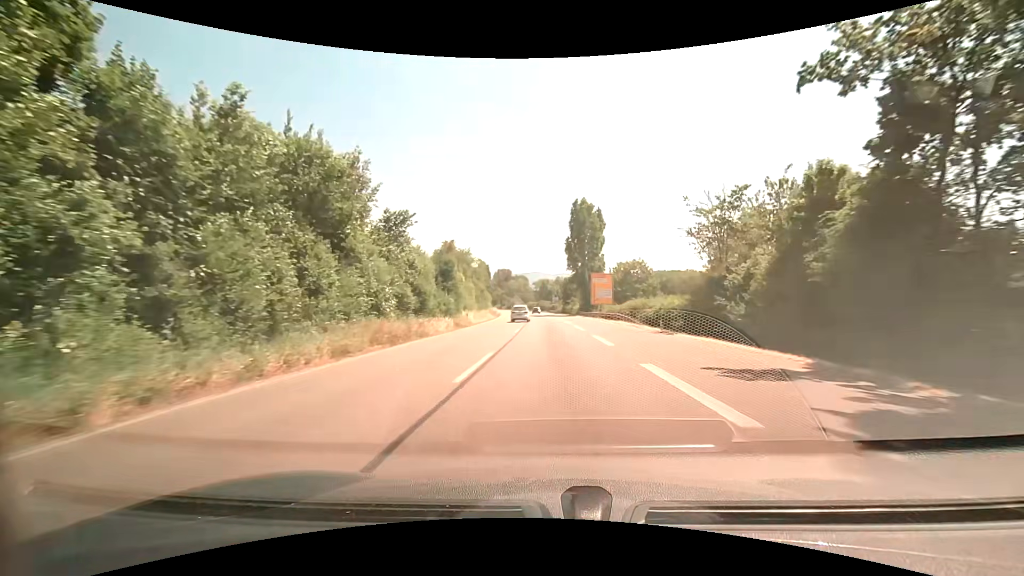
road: secondary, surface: asphalt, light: Day
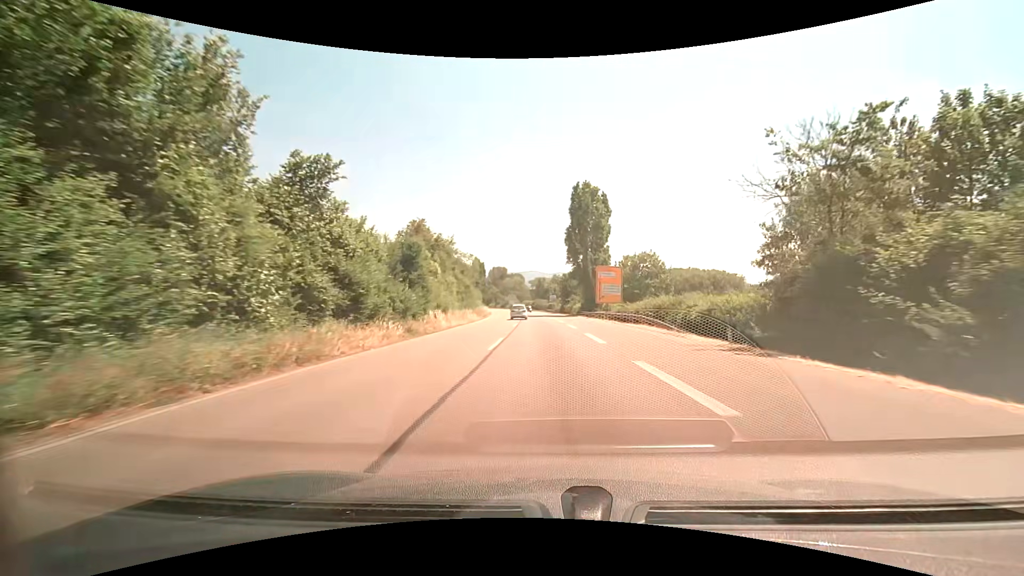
(0.0, +11.4) m; 0°
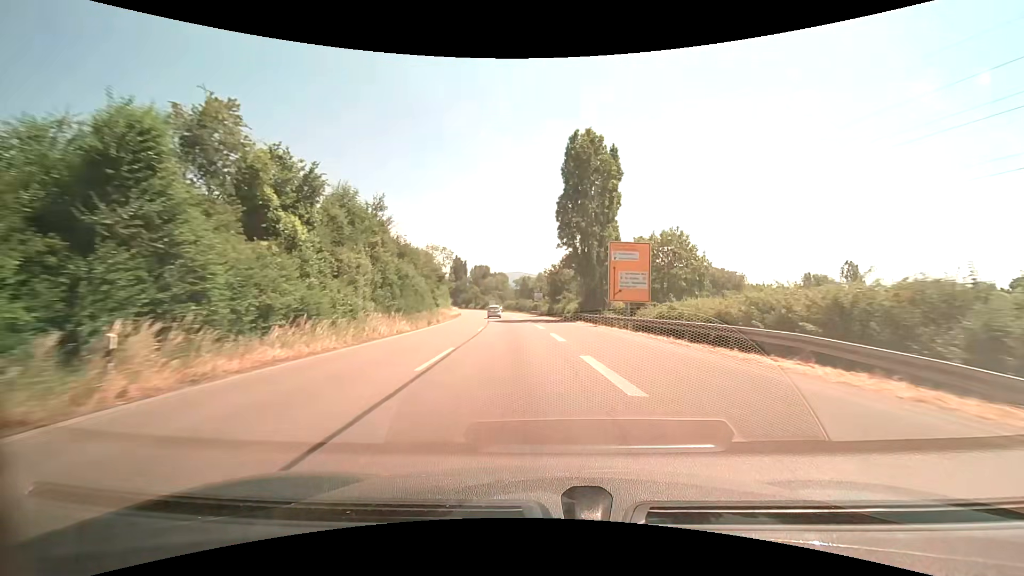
(+0.4, +23.0) m; +2°
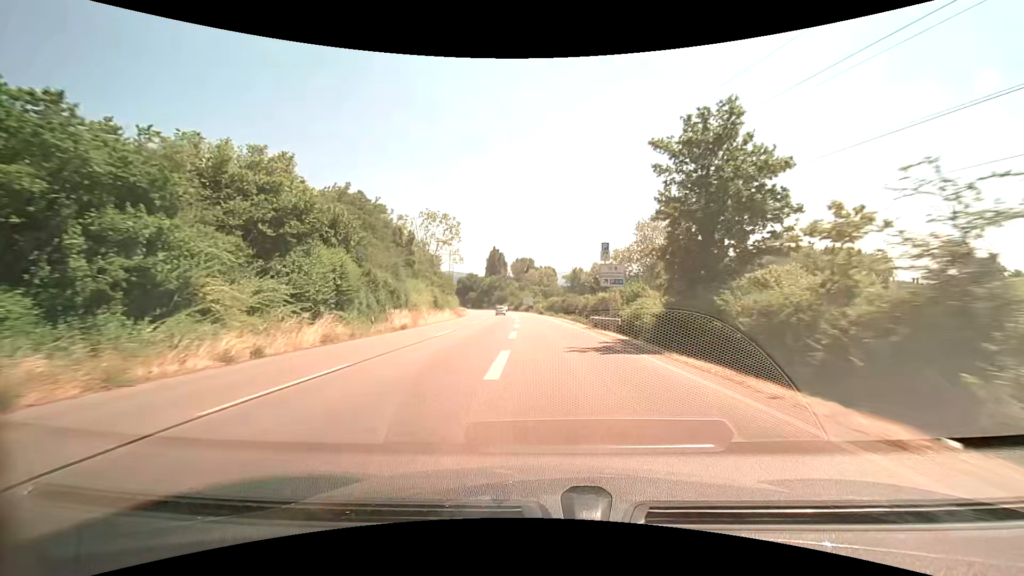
(-1.4, +58.3) m; -5°
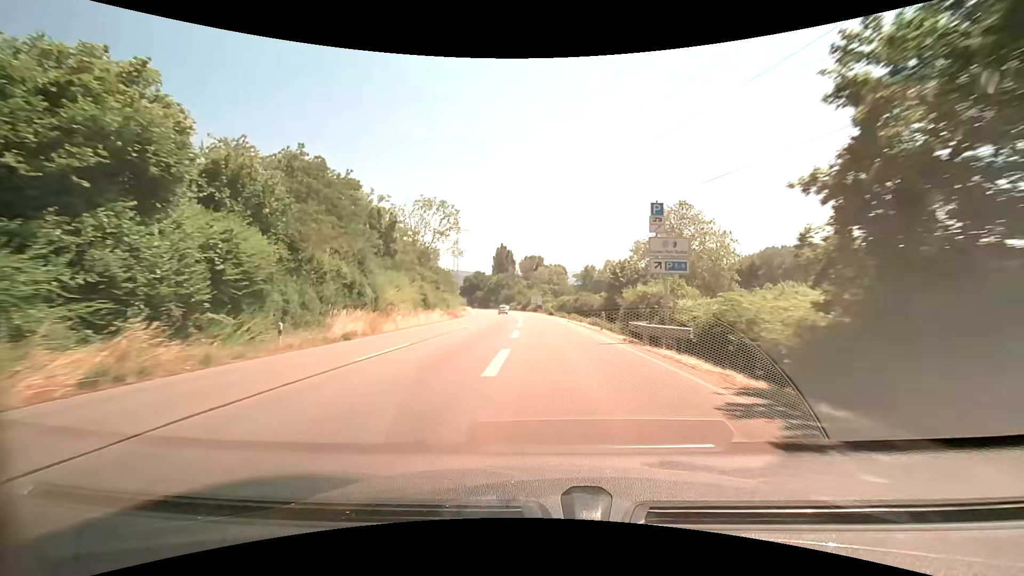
(-0.2, +11.7) m; -1°
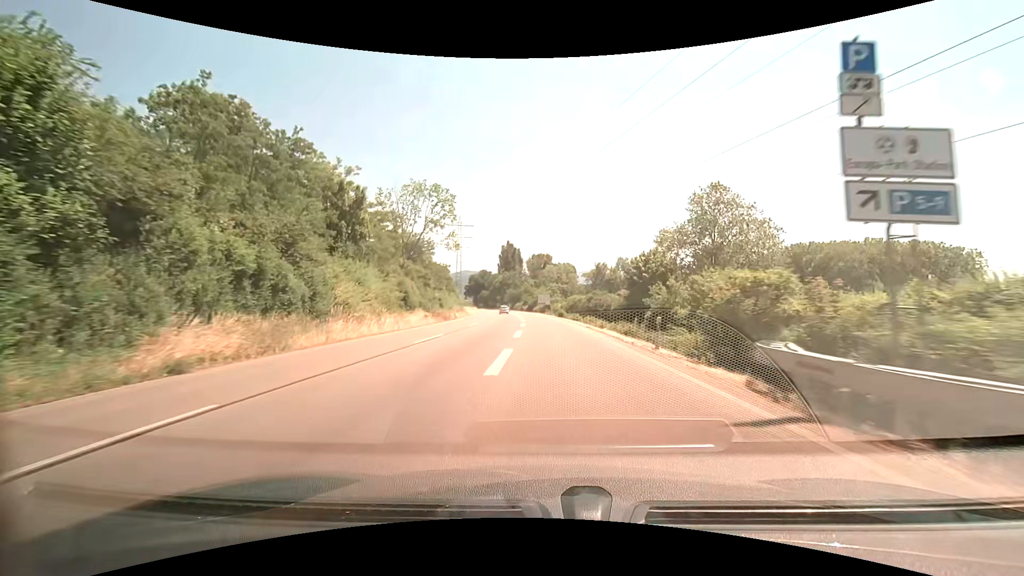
(-0.1, +11.8) m; -1°
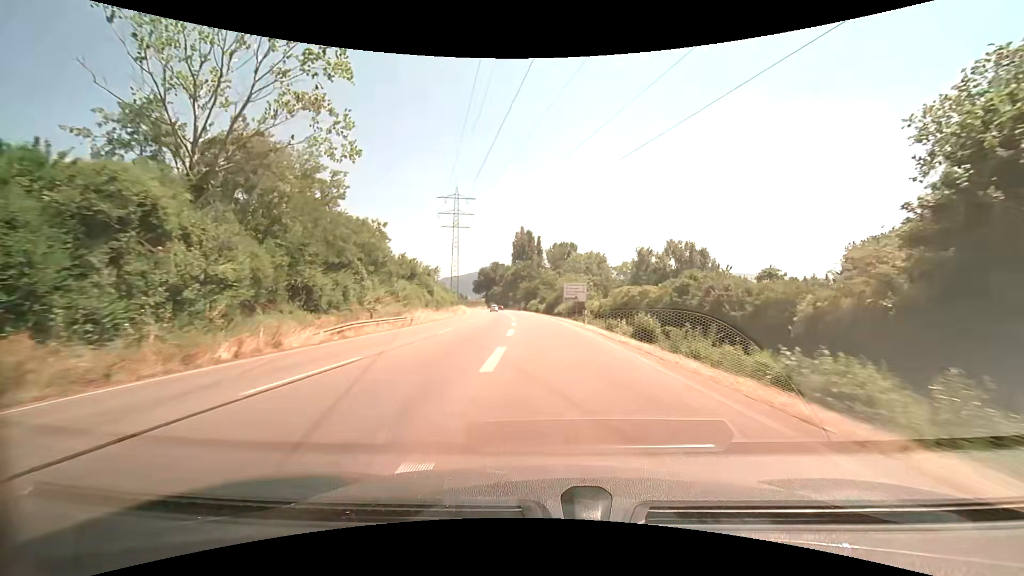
(-1.0, +47.6) m; -3°
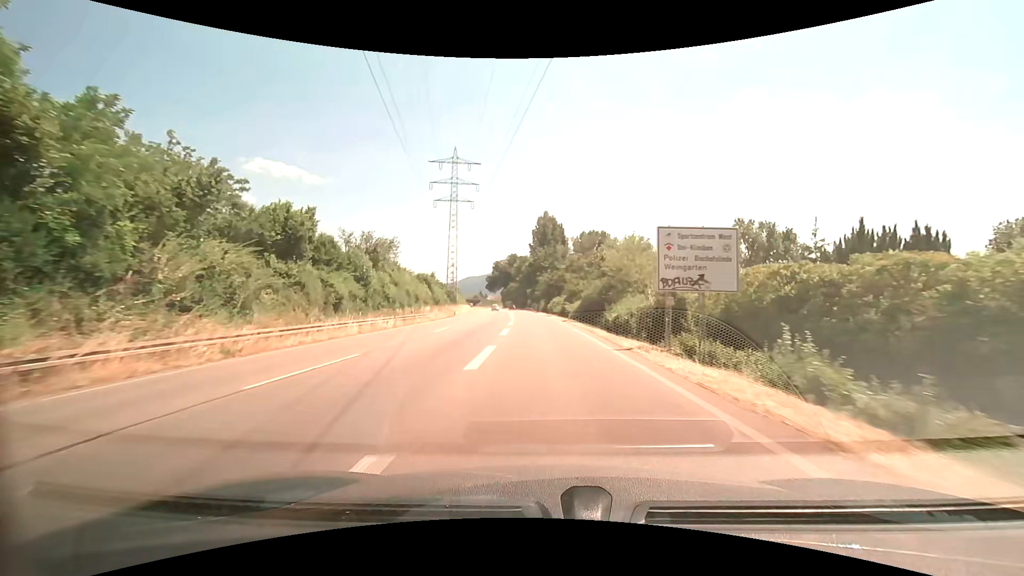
(-0.7, +35.8) m; -3°
(0, +10) (0, +20) (-1, +30) (-1, +40) (-2, +50) (-3, +60) (-3, +70) (-4, +80) (-5, +90) (-6, +100) m
